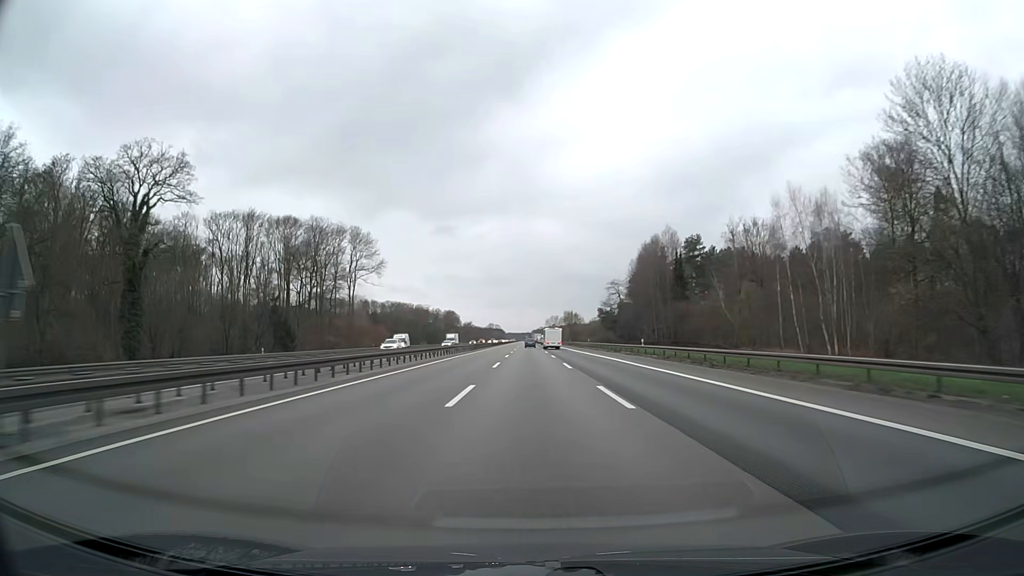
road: motorway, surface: asphalt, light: Day
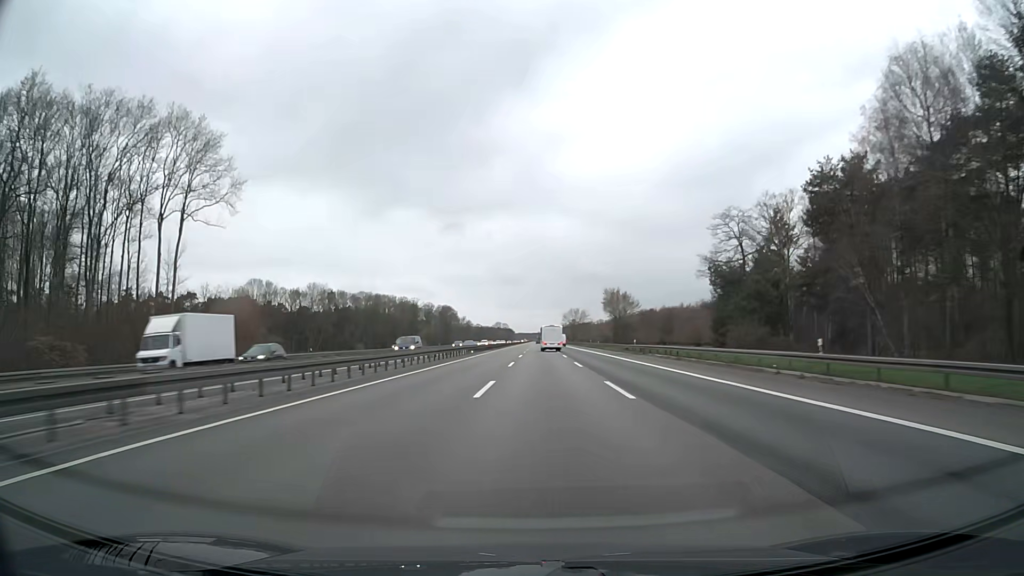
(-0.3, +87.9) m; -1°
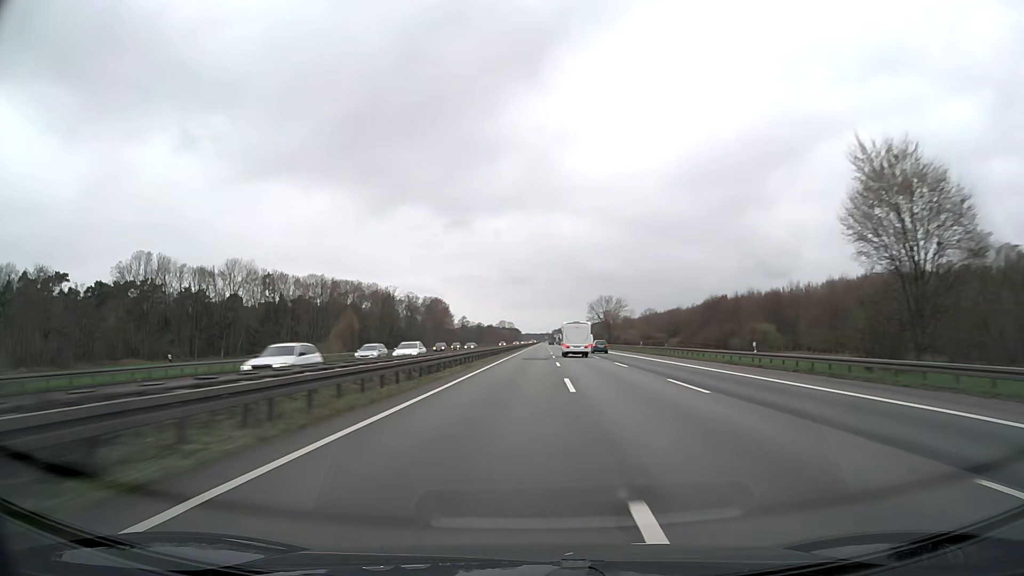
(-1.1, +87.9) m; -1°
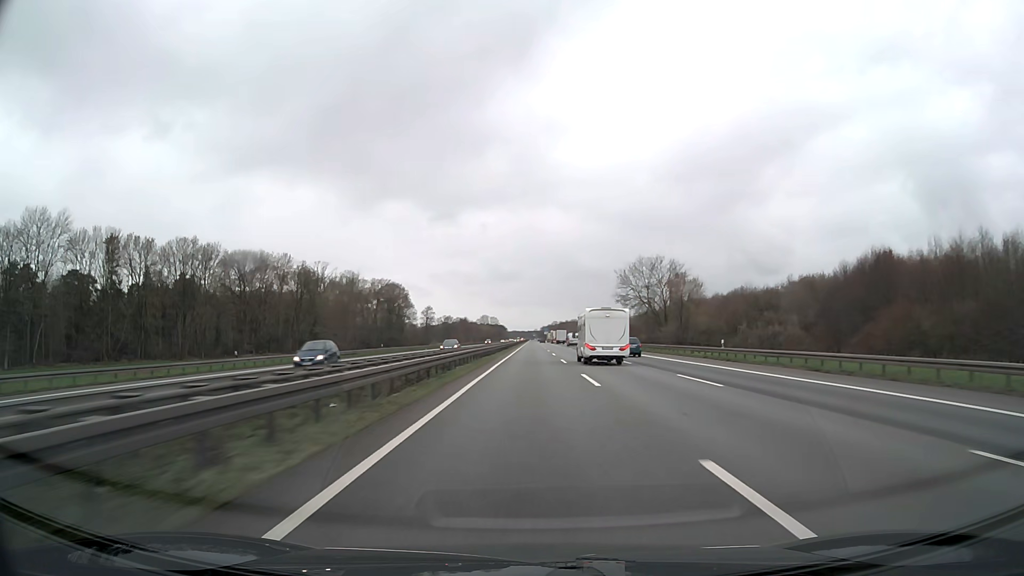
(+1.1, +88.4) m; +1°
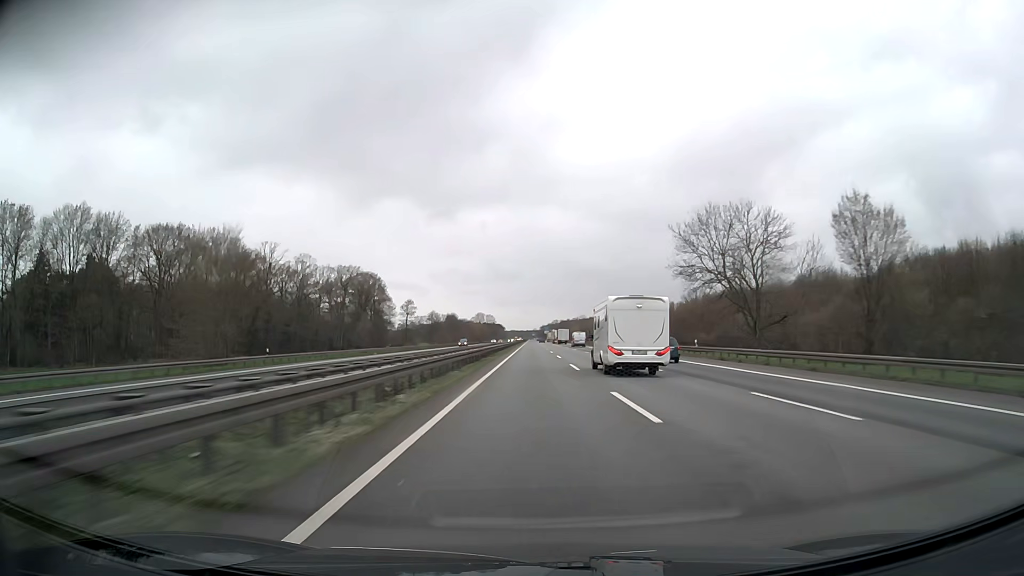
(+0.1, +44.3) m; 0°
(0, +10) (0, +20) (0, +30) (0, +40) (0, +50) (0, +60) (0, +70) (0, +80) (0, +90) (0, +100) m
